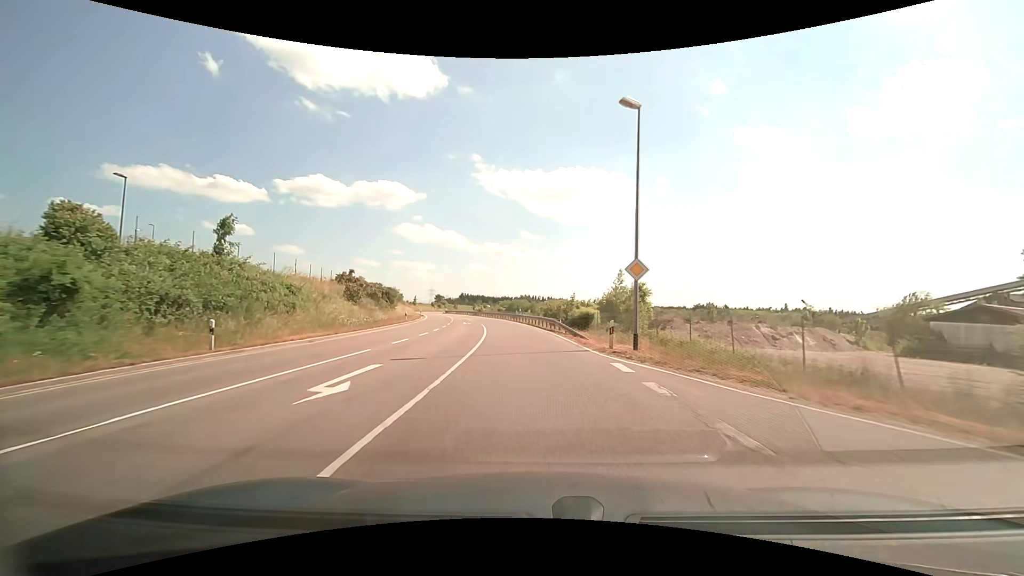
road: unclassified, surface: asphalt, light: Day
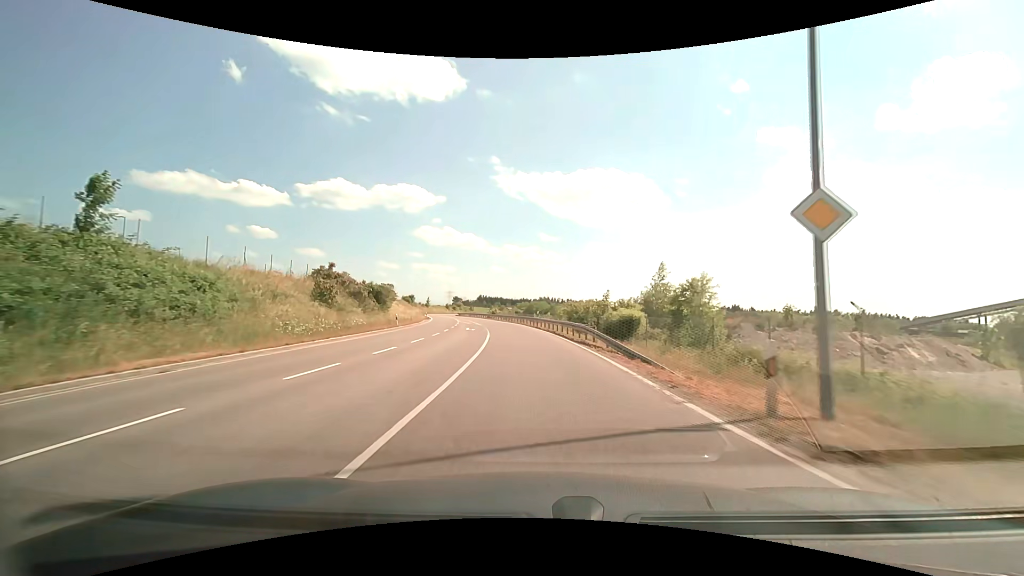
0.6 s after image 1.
(-0.2, +10.2) m; -2°
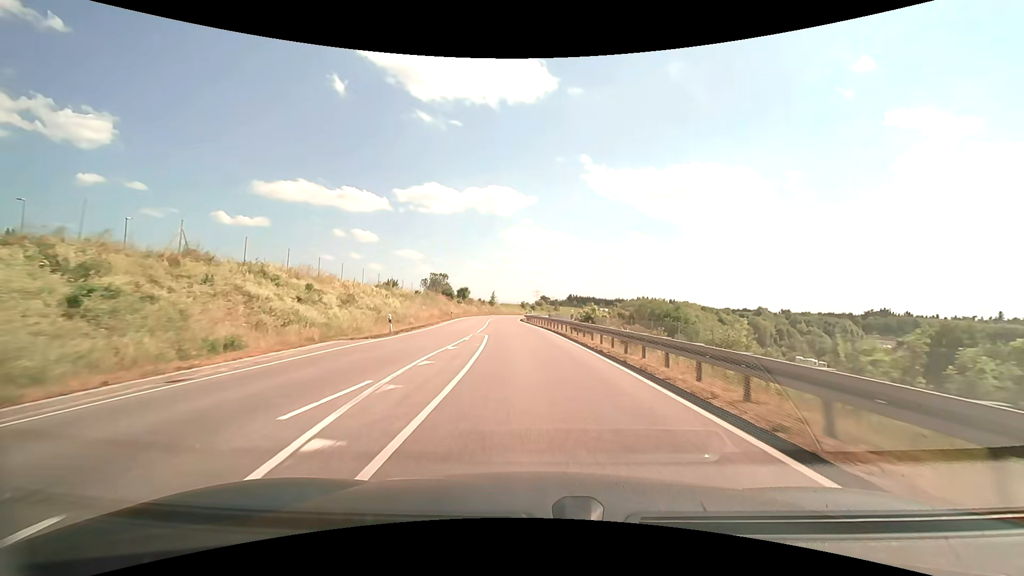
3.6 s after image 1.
(-4.5, +52.2) m; -10°
(0, +10) (-1, +20) (-1, +30) (-2, +40) (-3, +50) (-4, +60) (-4, +70) (-5, +80) (-4, +90) (-4, +100) m
